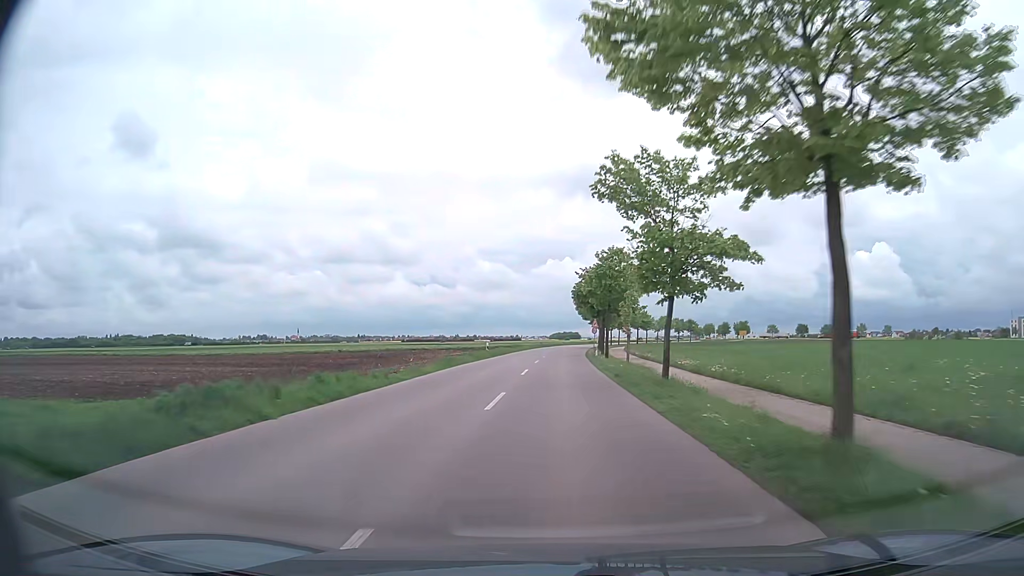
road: tertiary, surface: asphalt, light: Day
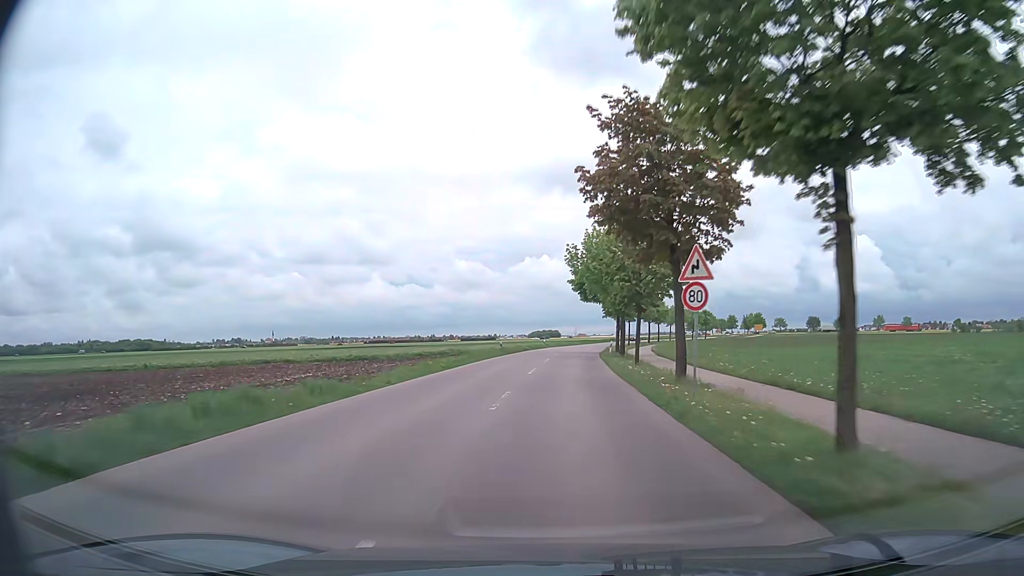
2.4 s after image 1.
(+0.9, +48.4) m; +2°
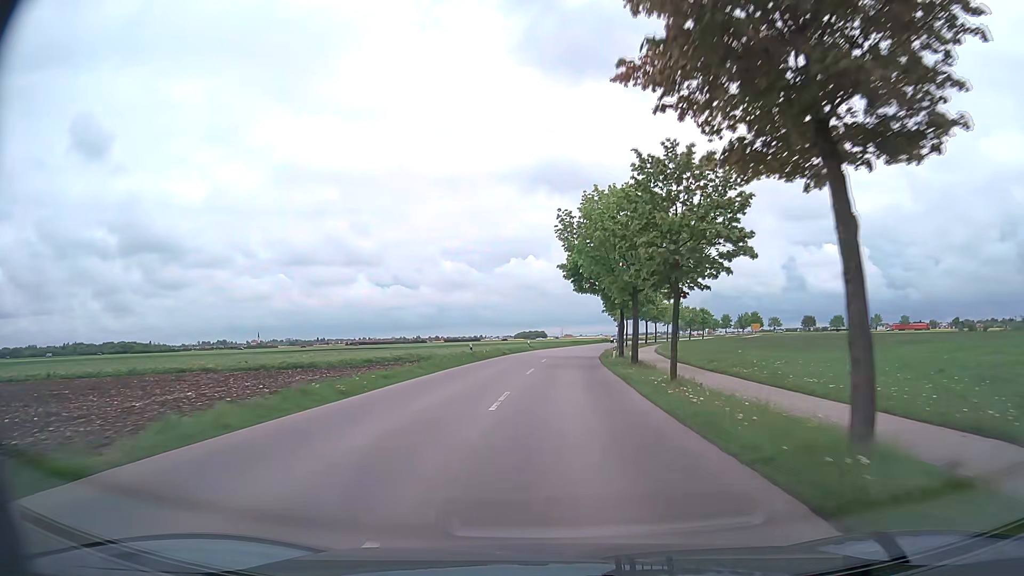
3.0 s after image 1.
(+0.1, +12.0) m; +1°
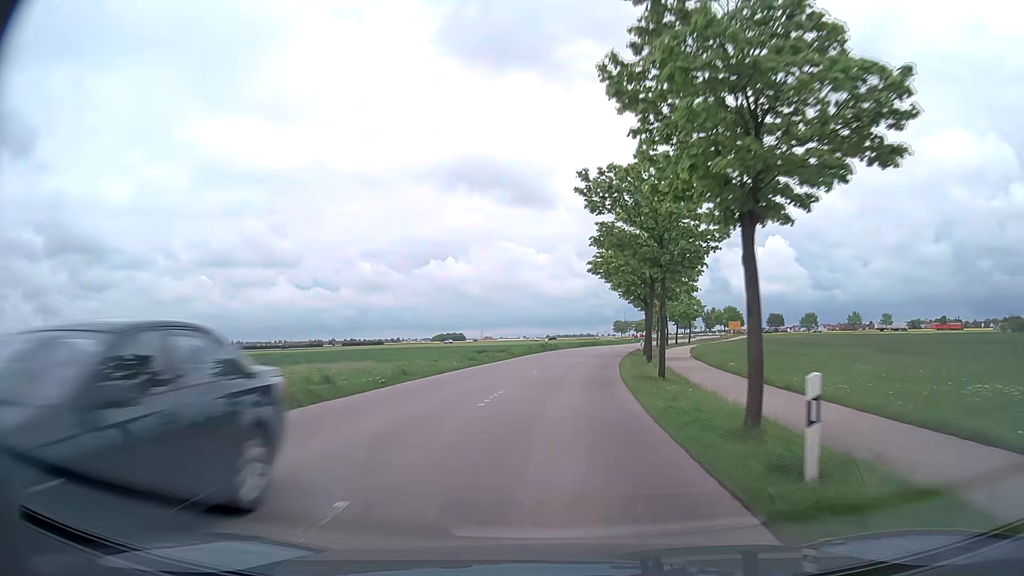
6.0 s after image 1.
(+3.0, +58.8) m; +6°
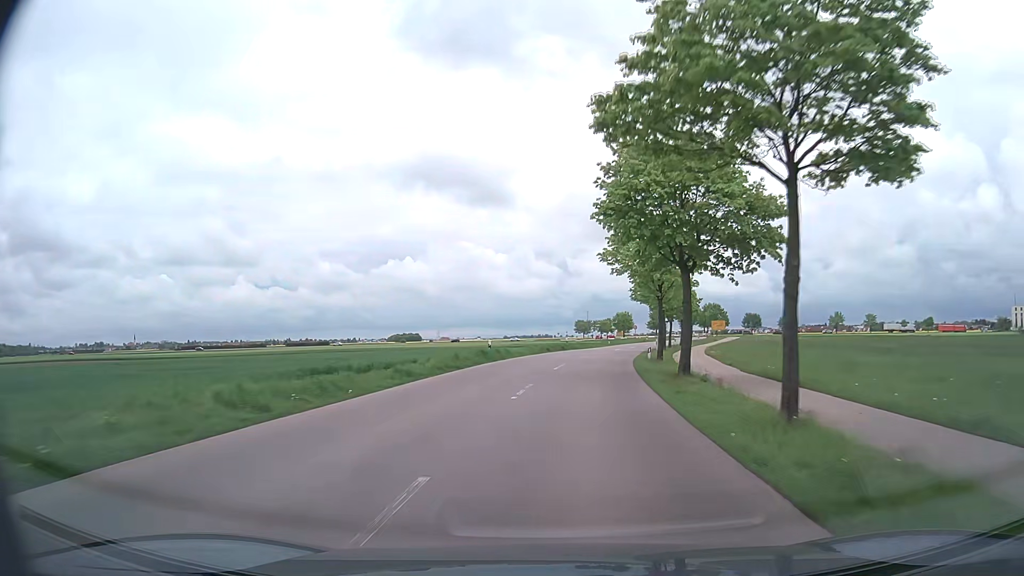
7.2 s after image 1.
(+0.7, +22.9) m; +3°
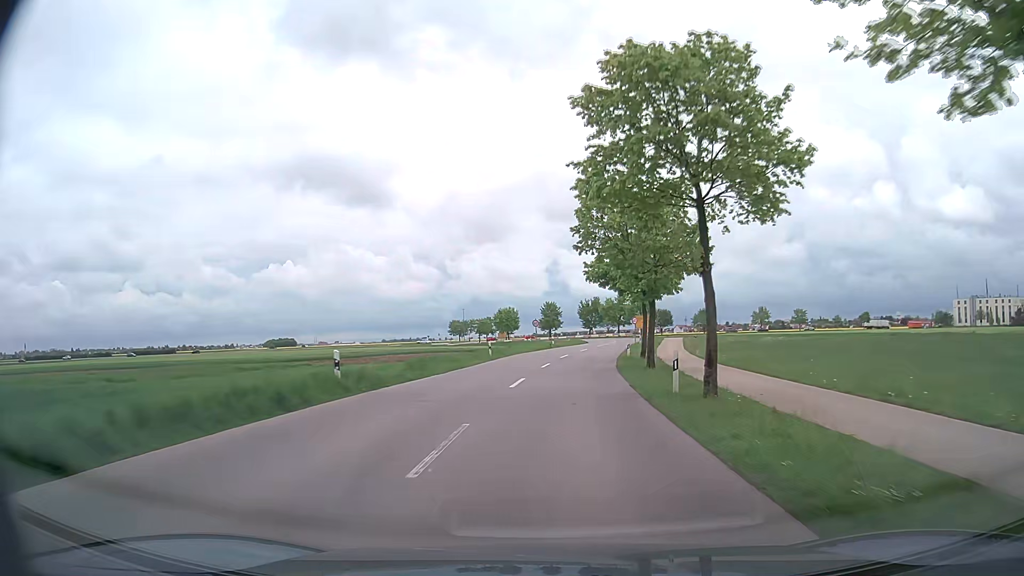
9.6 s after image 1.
(+3.9, +43.5) m; +10°
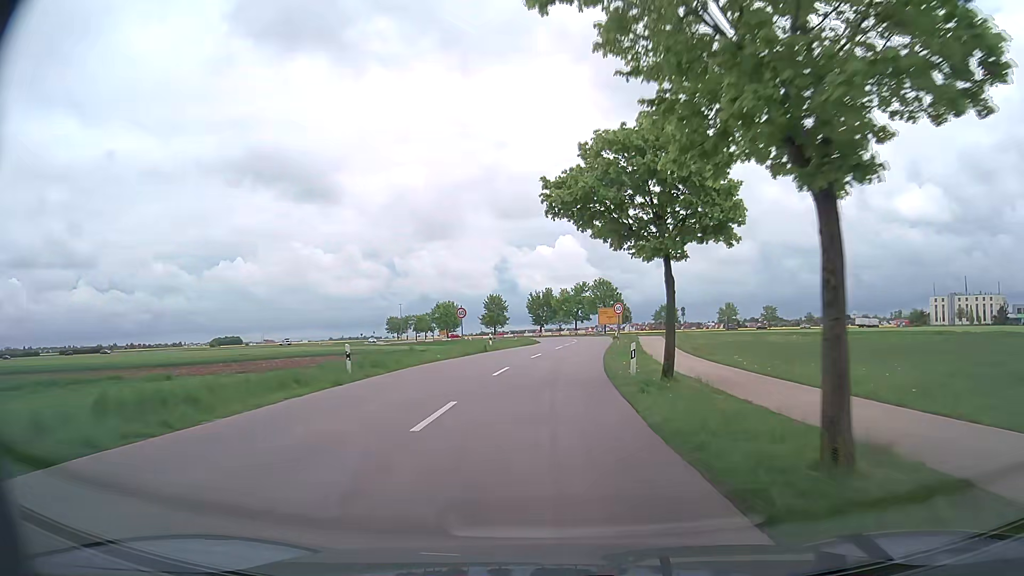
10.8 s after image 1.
(+0.8, +21.0) m; +4°
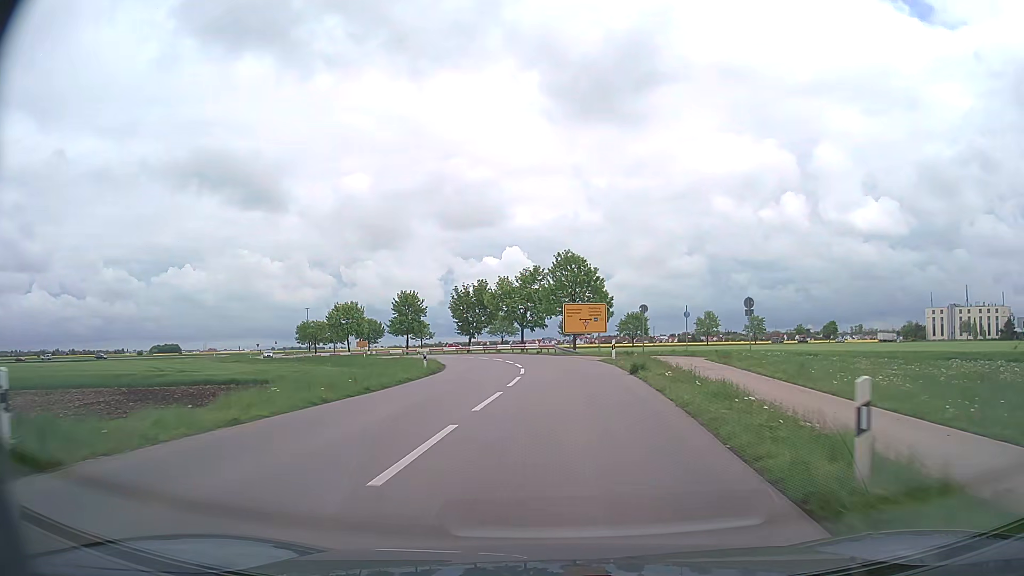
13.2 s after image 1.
(+1.7, +38.8) m; +5°
(0, +10) (0, +20) (0, +30) (-1, +40) (-3, +50) (-5, +59) (-9, +69) (-14, +77) (-20, +85) (-27, +93) m
